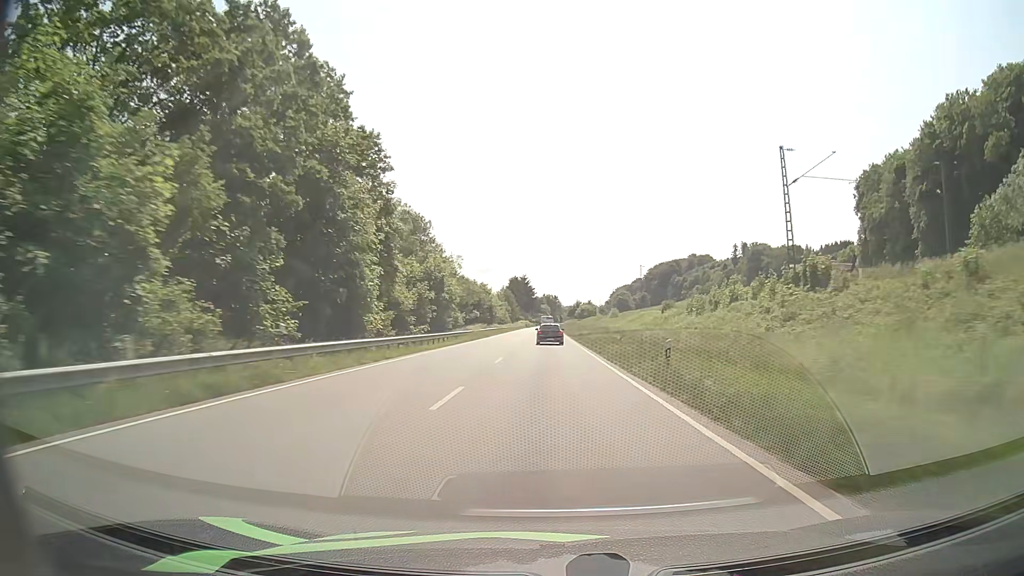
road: primary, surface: asphalt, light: Day
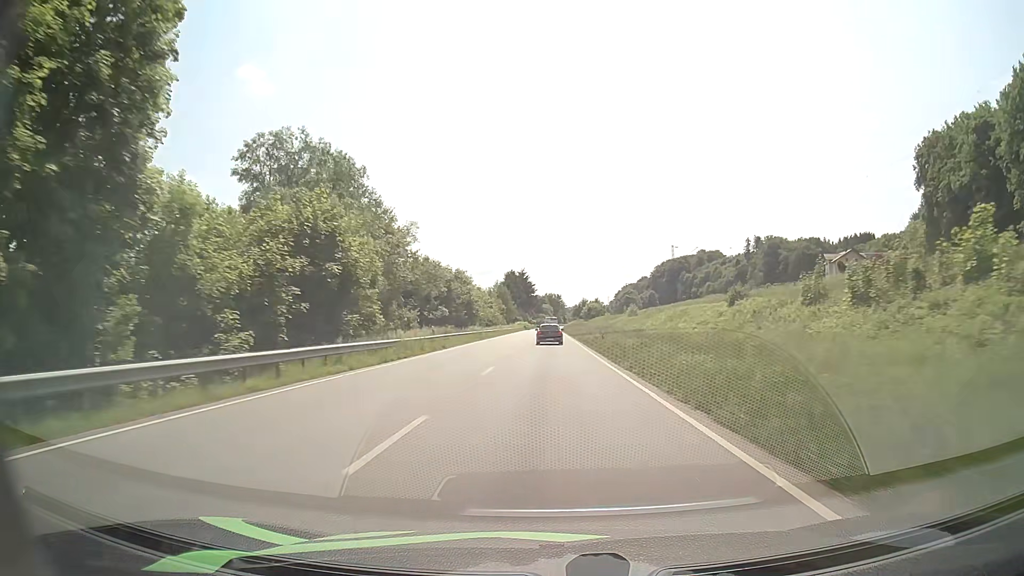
(0.0, +29.0) m; 0°
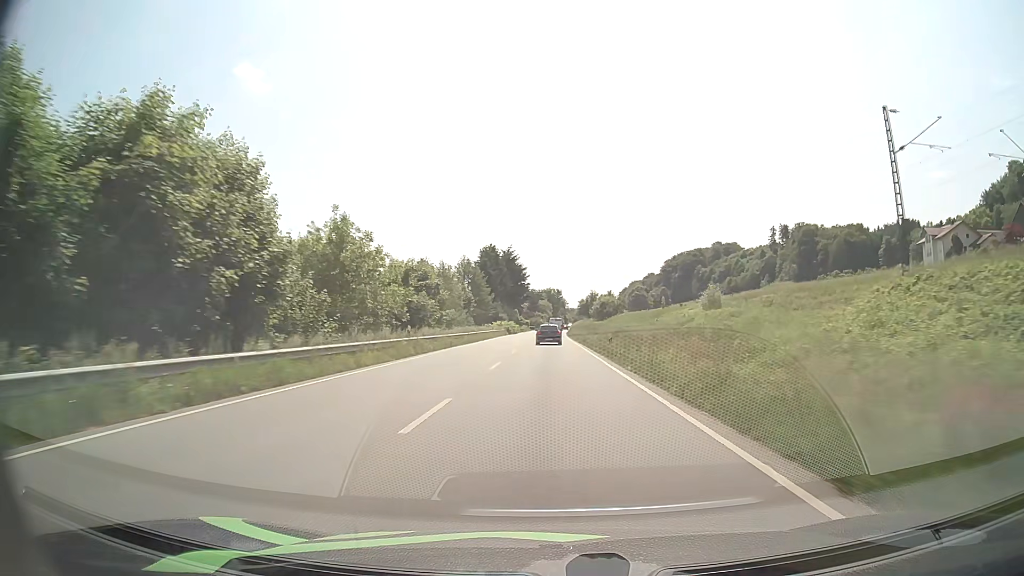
(+0.1, +59.0) m; 0°
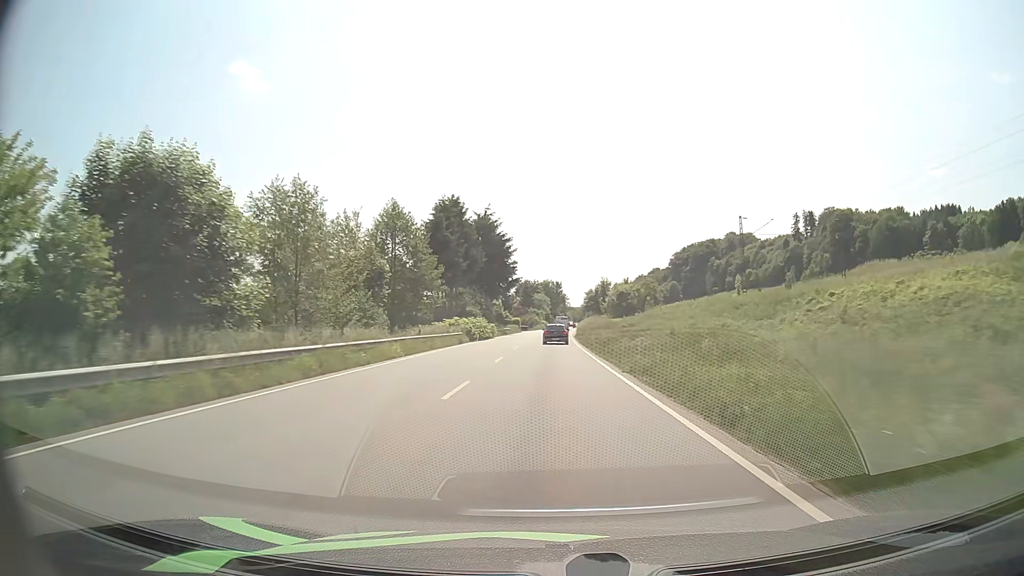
(0.0, +45.0) m; 0°
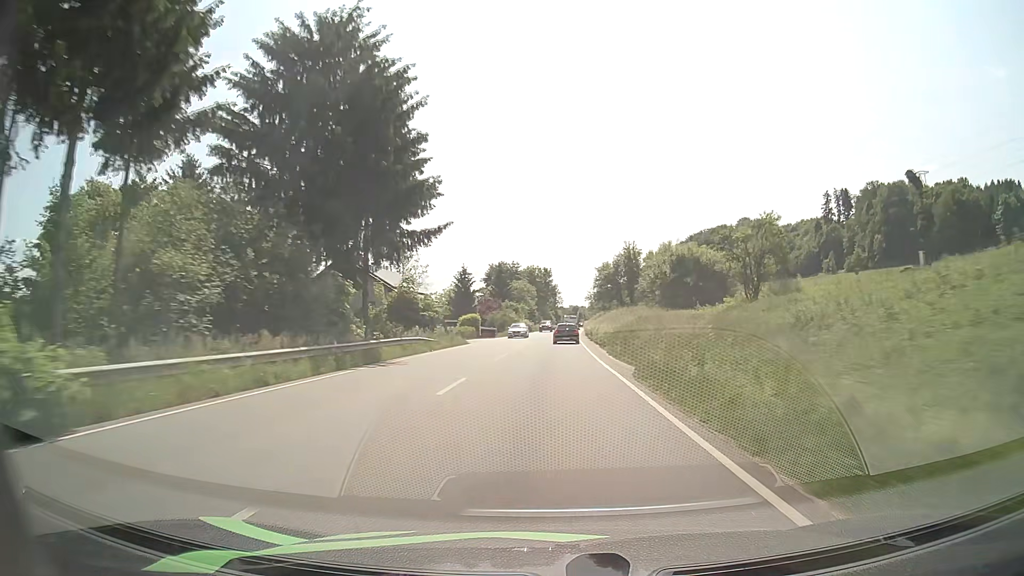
(+0.4, +60.7) m; +1°
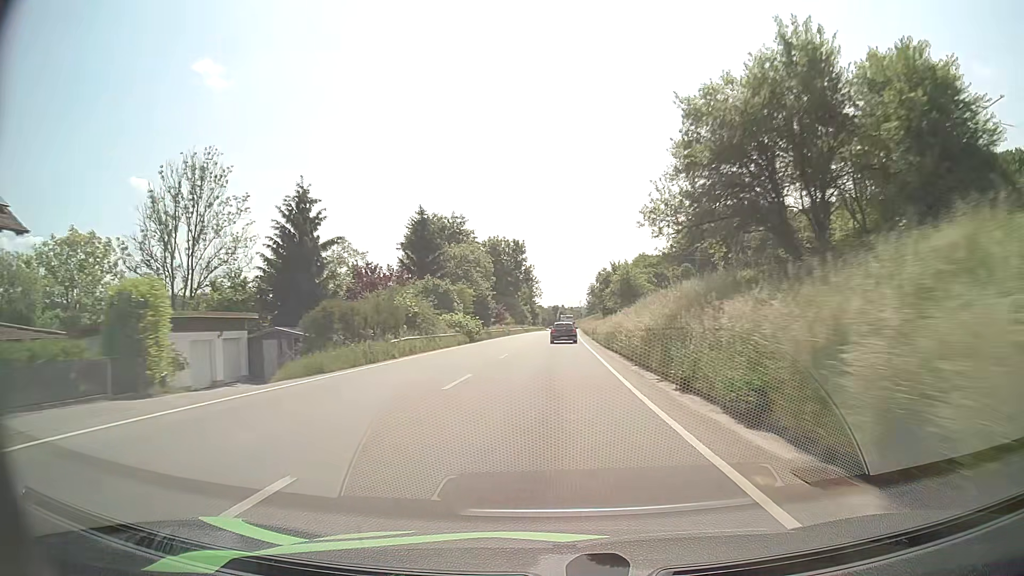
(+0.9, +60.1) m; +2°
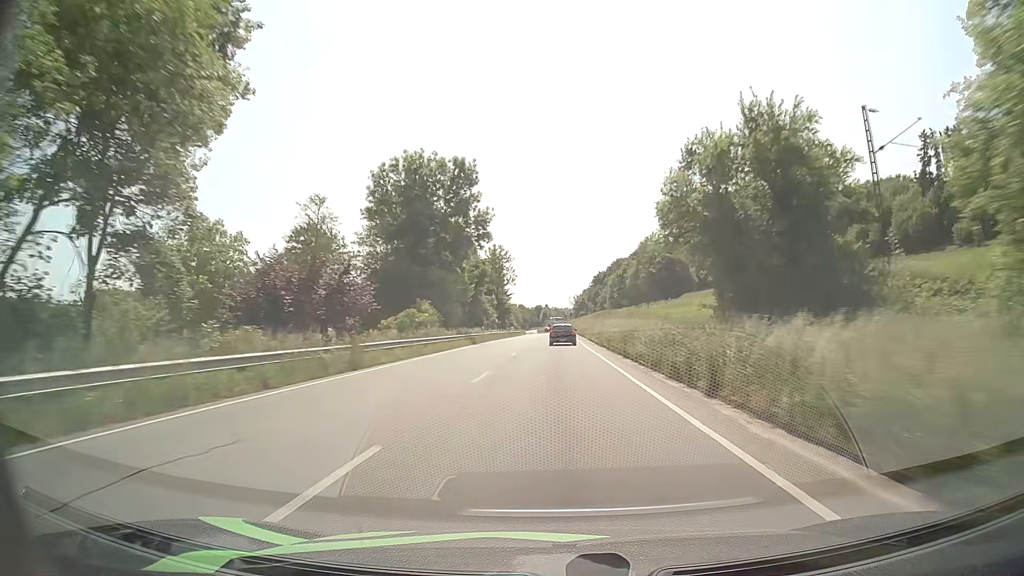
(+0.6, +59.4) m; +1°
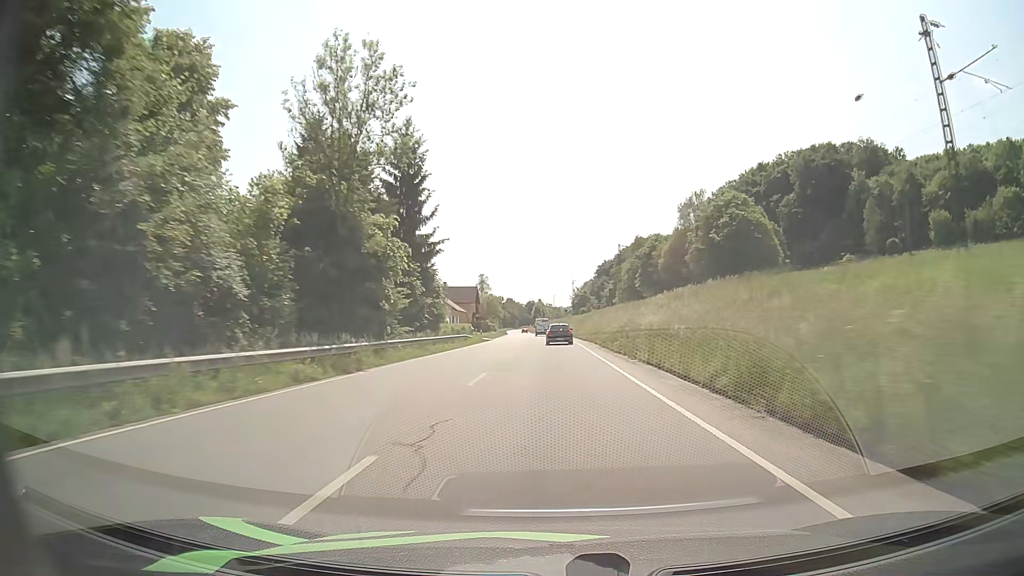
(+0.3, +74.0) m; 0°
(0, +10) (0, +20) (0, +30) (0, +40) (0, +50) (0, +60) (0, +70) (0, +80) (-1, +90) (-1, +100) m
